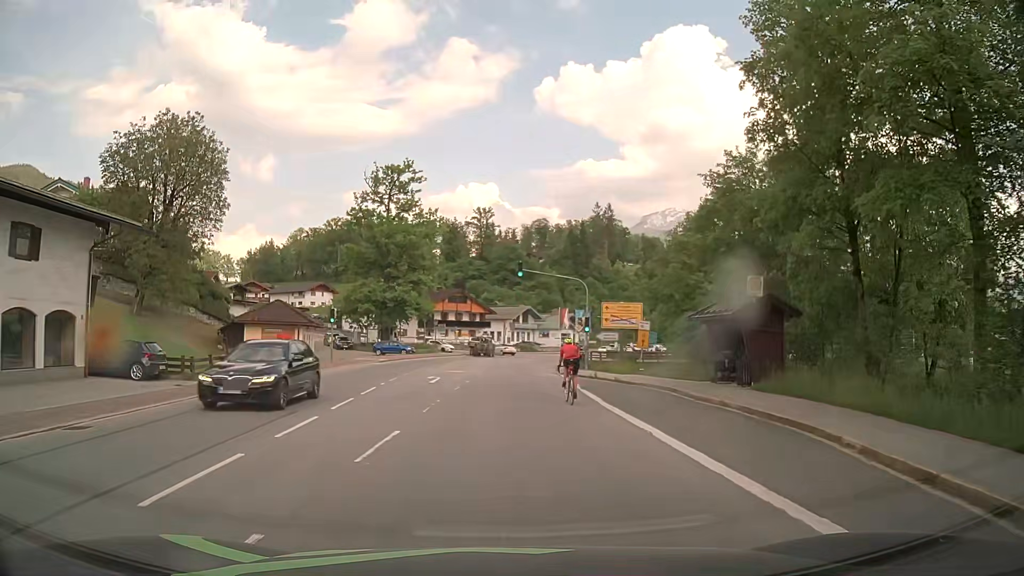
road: primary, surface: asphalt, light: Day
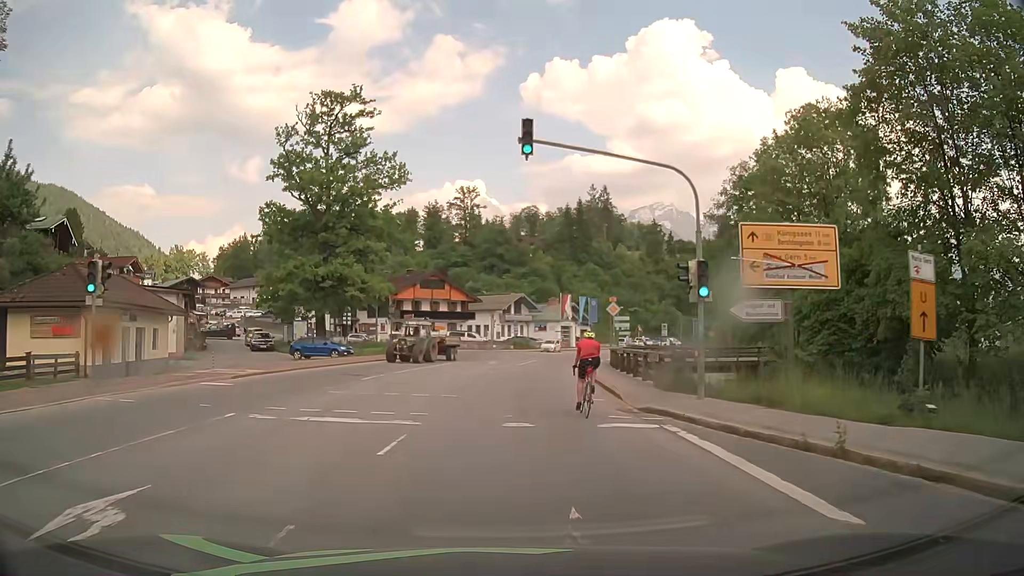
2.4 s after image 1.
(-0.1, +24.4) m; +1°
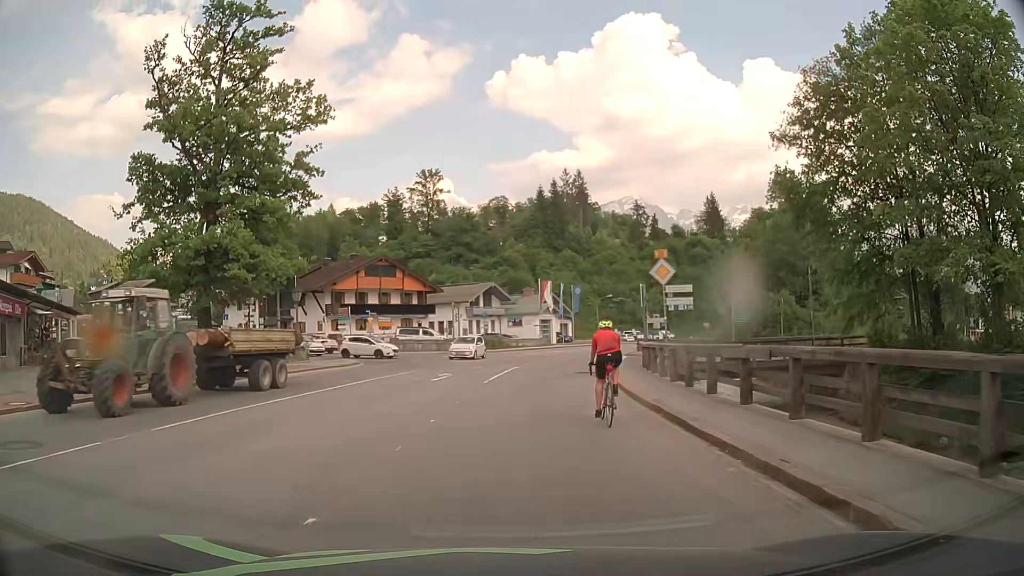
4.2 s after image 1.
(+0.4, +17.5) m; +3°
(0, +10) (+1, +20) (+2, +30) (+3, +40) (+5, +50) (+8, +59) (+11, +69) (+15, +78) (+19, +87) (+24, +96) m
